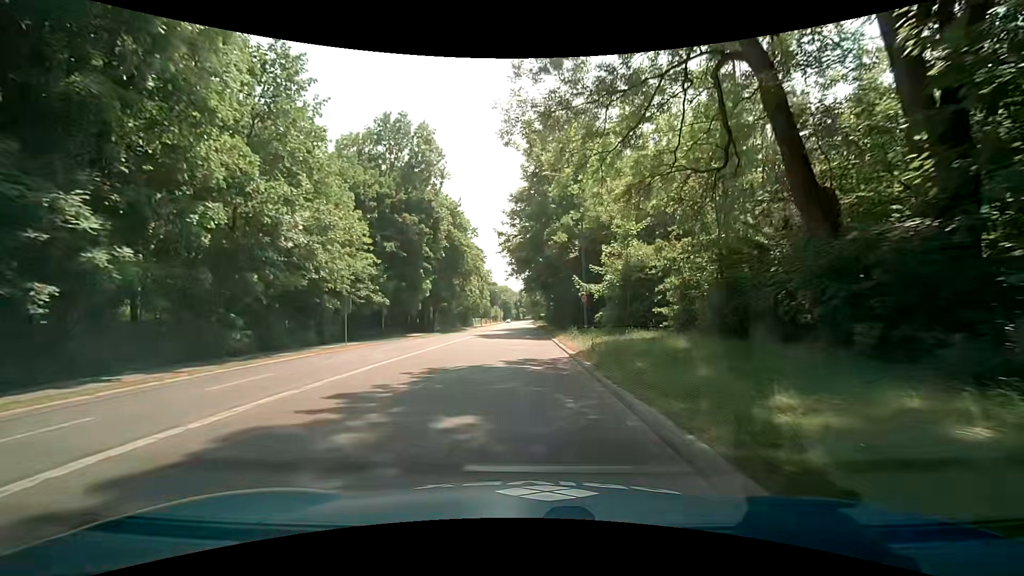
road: secondary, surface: asphalt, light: Day
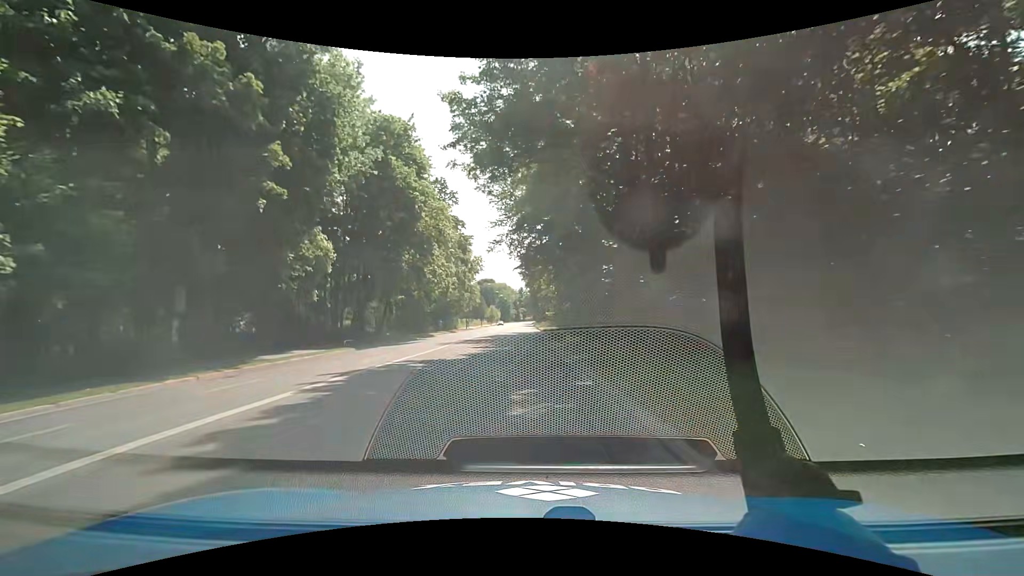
(0.0, +30.5) m; 0°
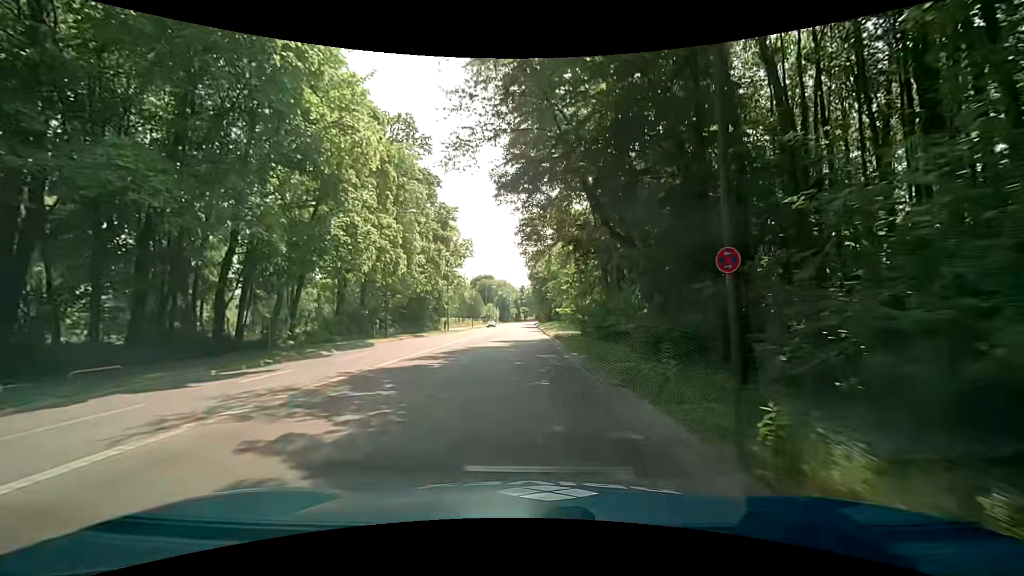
(-0.1, +22.6) m; 0°
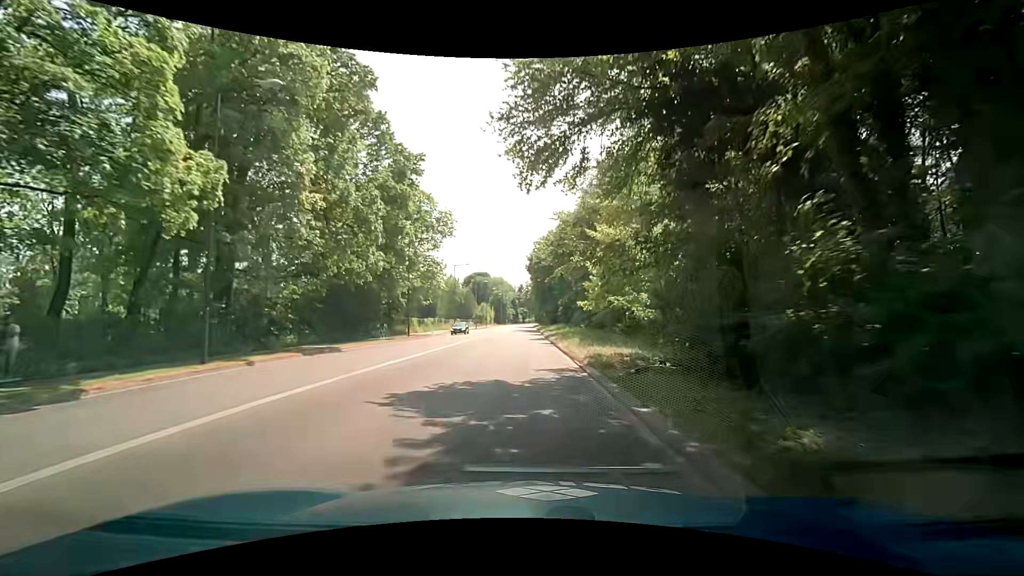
(0.0, +22.4) m; 0°
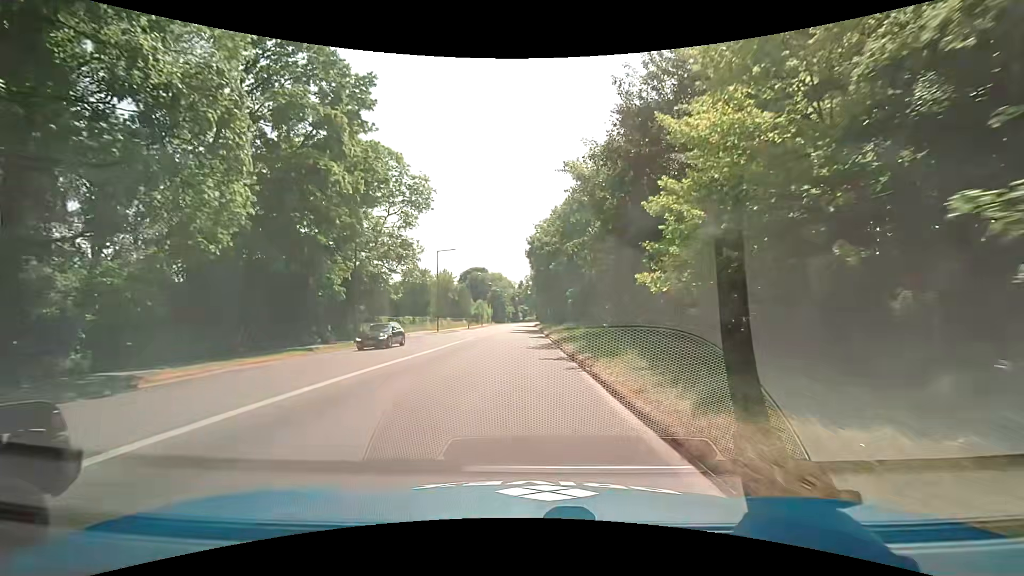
(0.0, +14.9) m; 0°
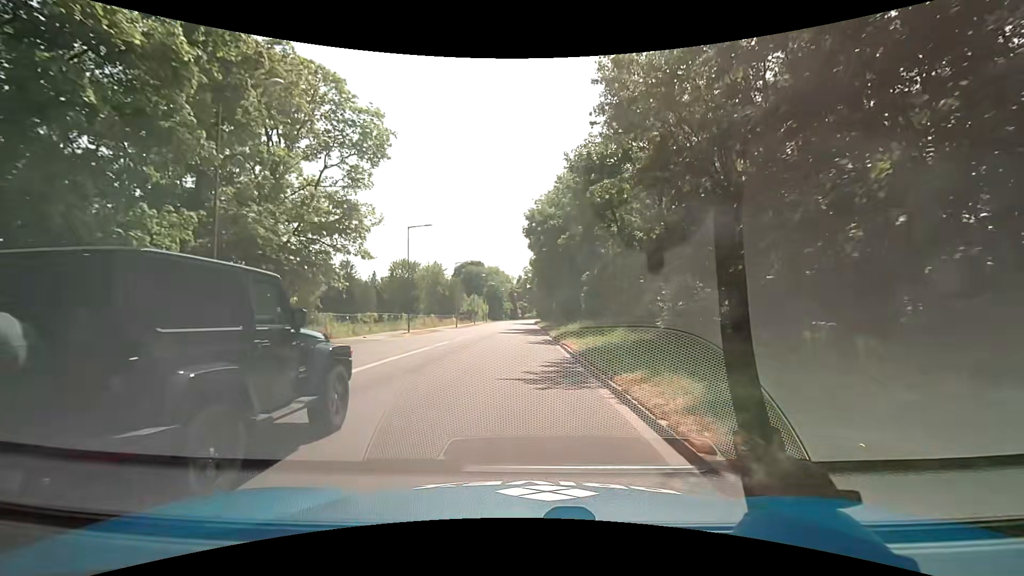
(0.0, +14.9) m; +2°
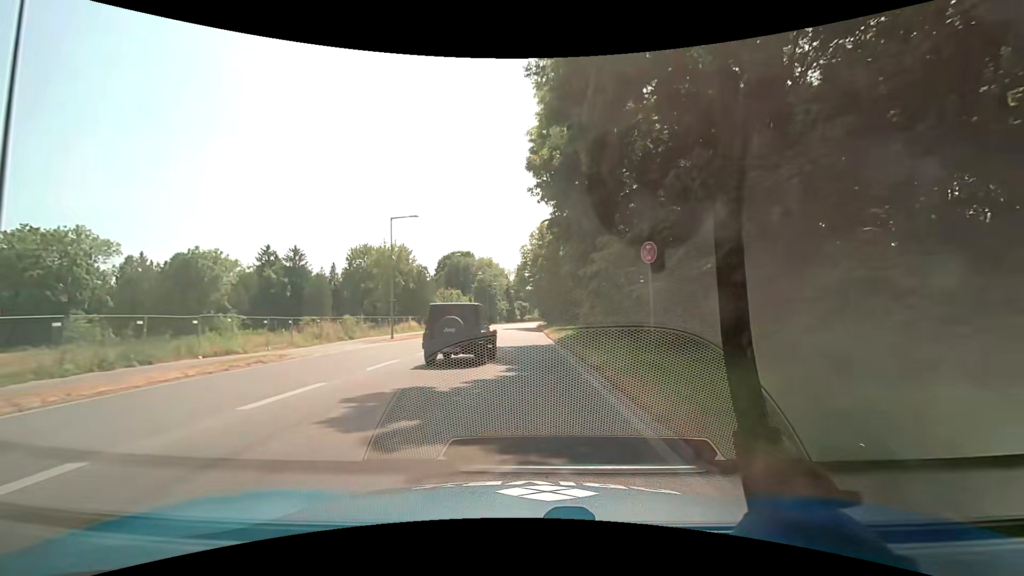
(-0.9, +37.3) m; 0°
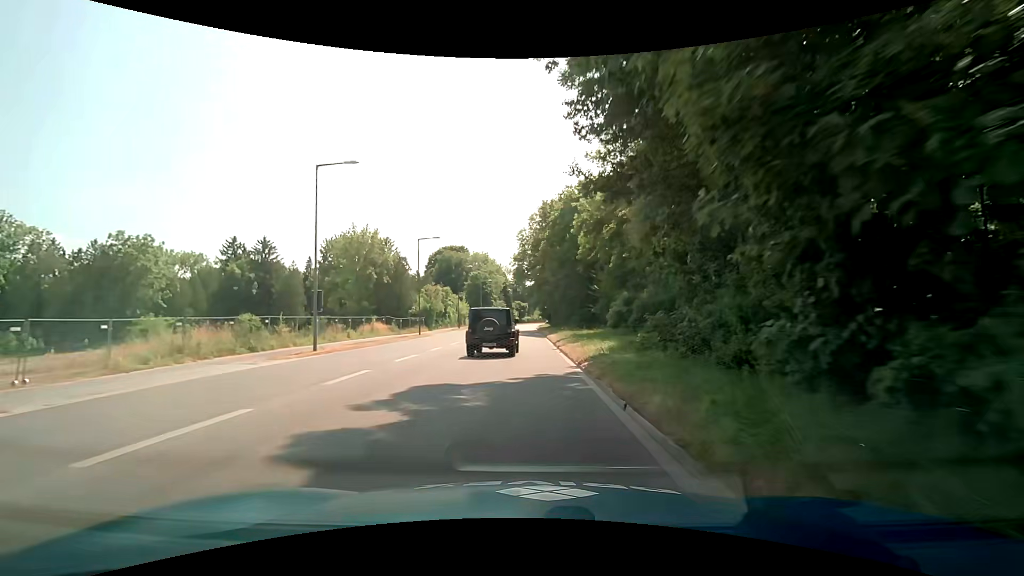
(-0.2, +15.0) m; -1°
(0, +10) (0, +20) (0, +30) (0, +40) (0, +50) (0, +60) (0, +70) (0, +80) (0, +90) (0, +100) m
